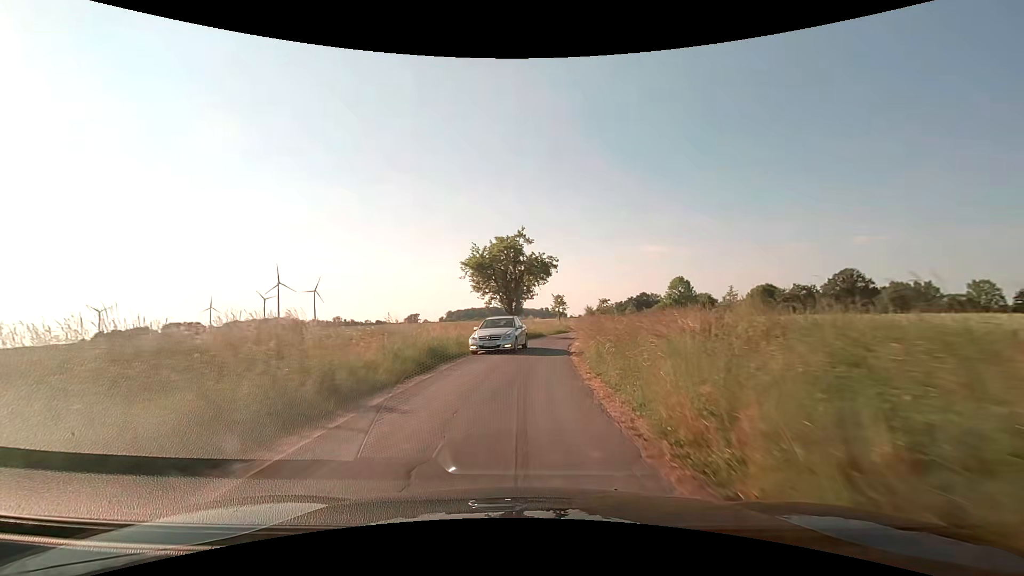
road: unclassified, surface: asphalt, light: Day
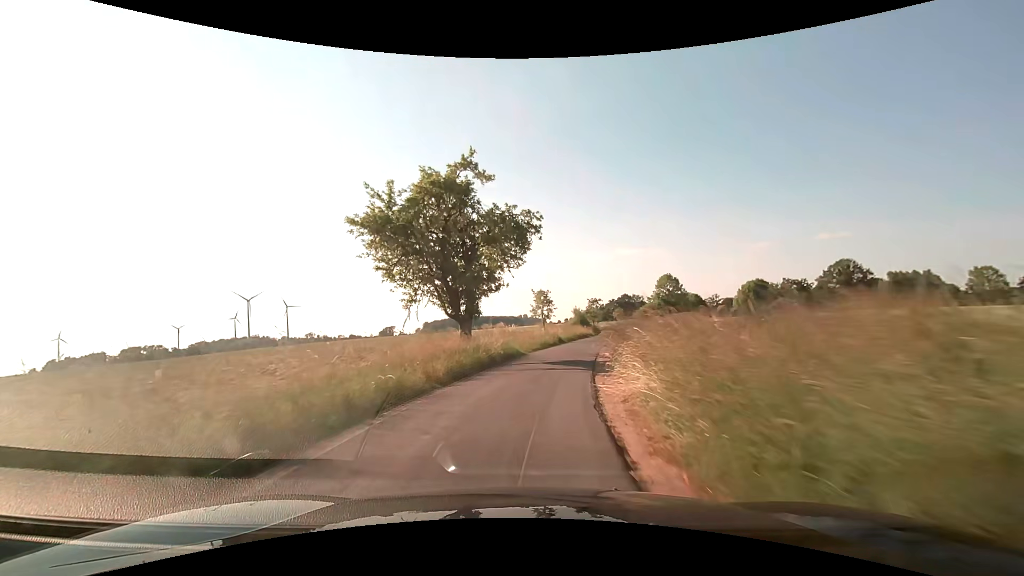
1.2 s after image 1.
(+1.0, +17.1) m; +4°
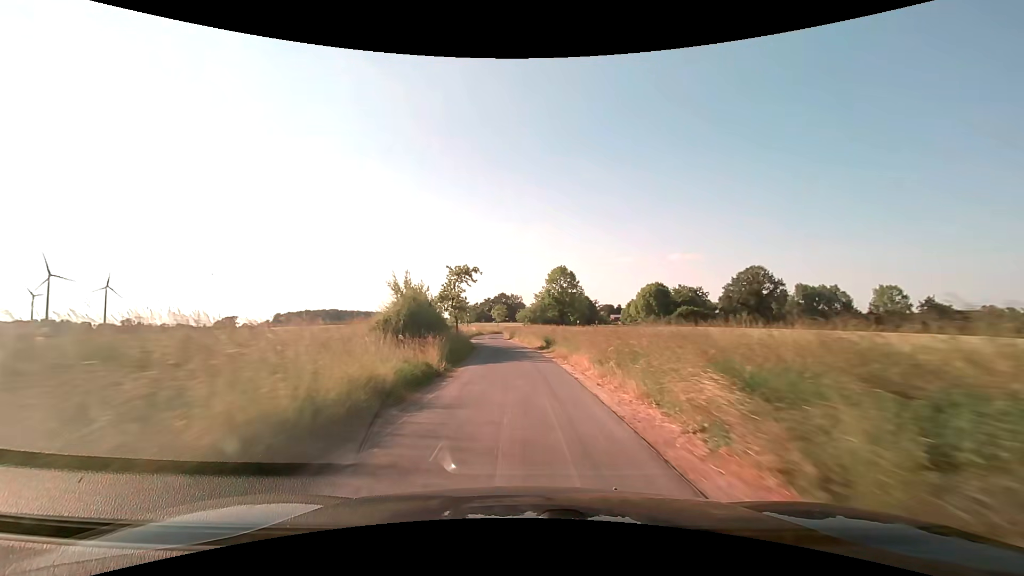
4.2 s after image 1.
(+5.9, +45.8) m; +14°
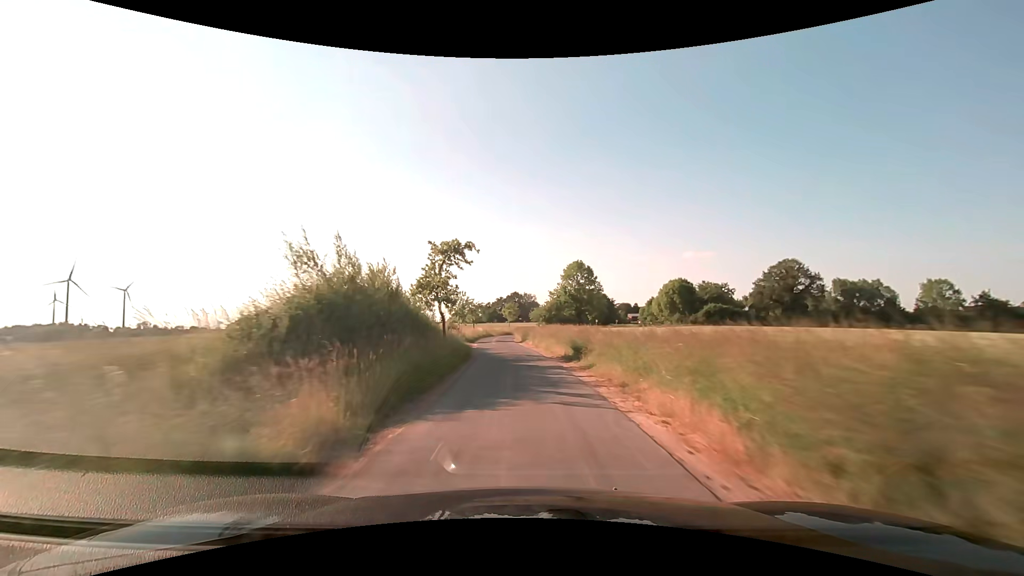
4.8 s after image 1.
(-0.1, +10.2) m; -1°
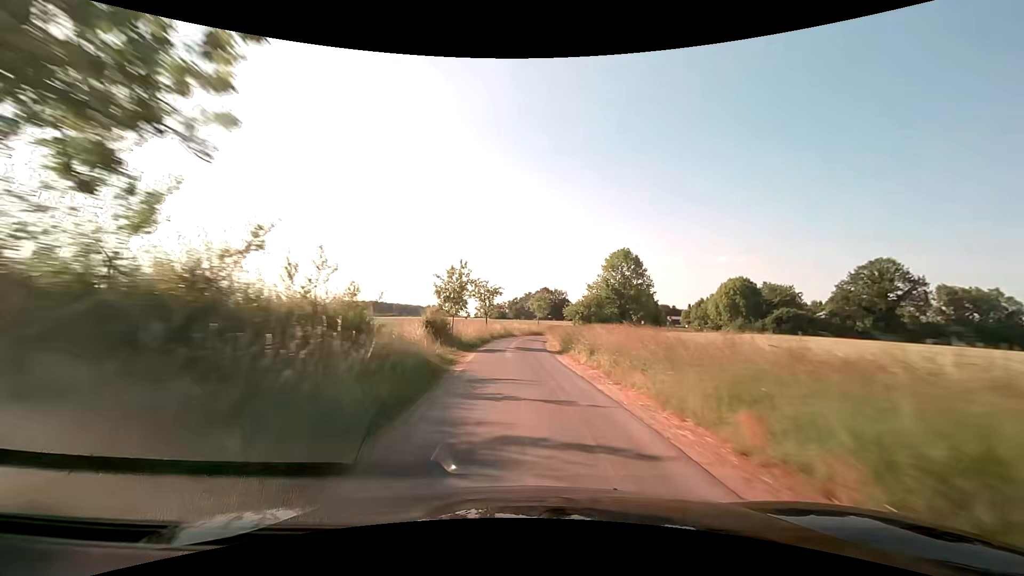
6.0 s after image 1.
(-0.7, +20.7) m; -3°
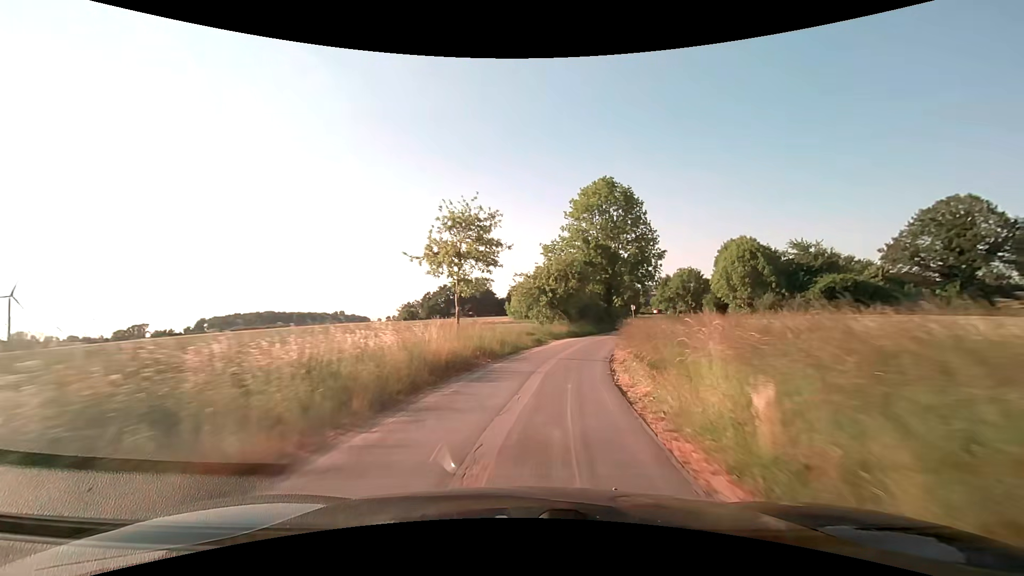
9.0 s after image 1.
(+0.6, +48.4) m; +8°
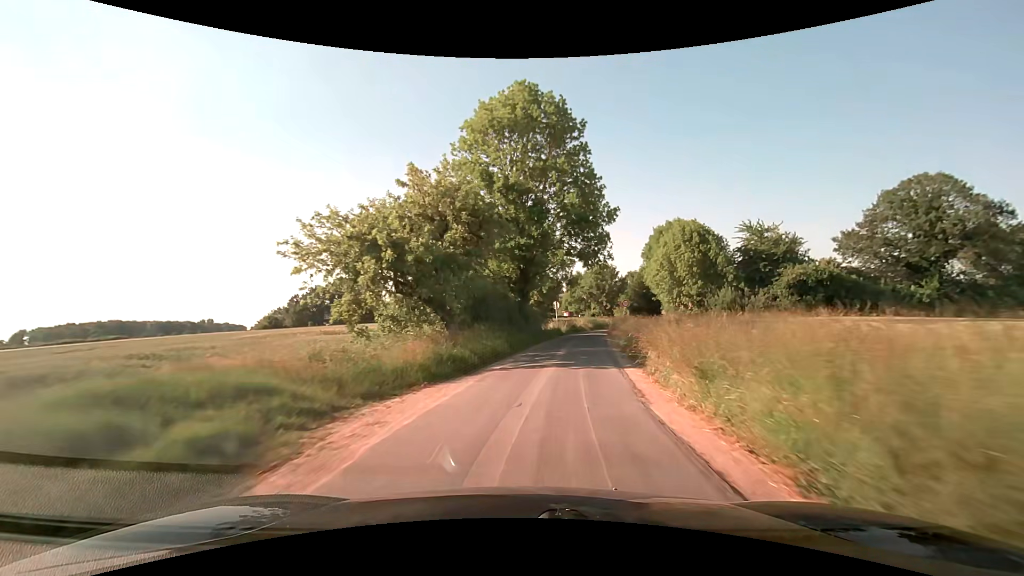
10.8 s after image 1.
(+2.8, +24.9) m; +12°
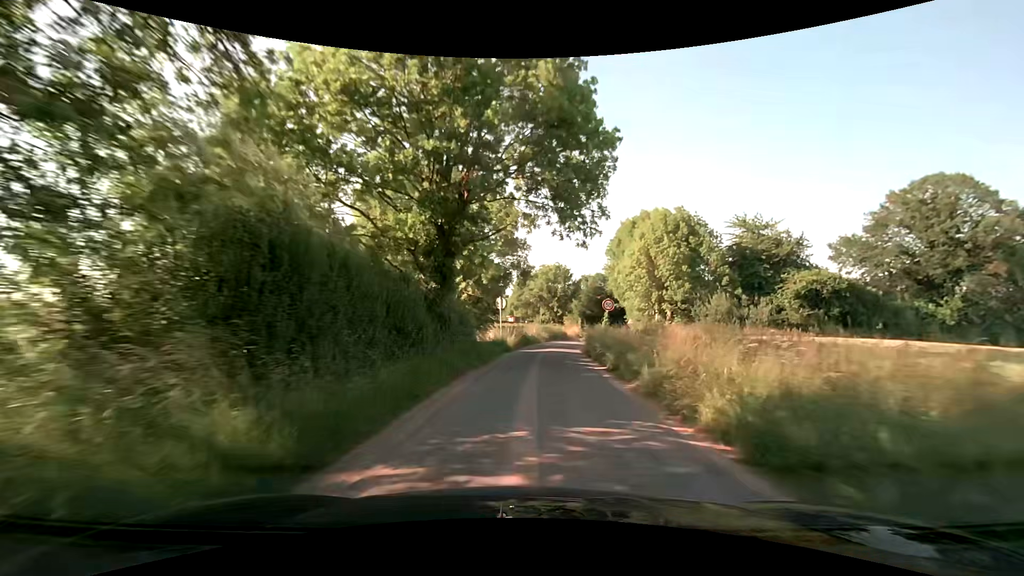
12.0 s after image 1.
(+0.8, +15.2) m; +7°
(0, +10) (+1, +20) (+2, +30) (+4, +40) (+6, +49) (+9, +59) (+11, +69) (+13, +79) (+14, +89) (+13, +99) m
